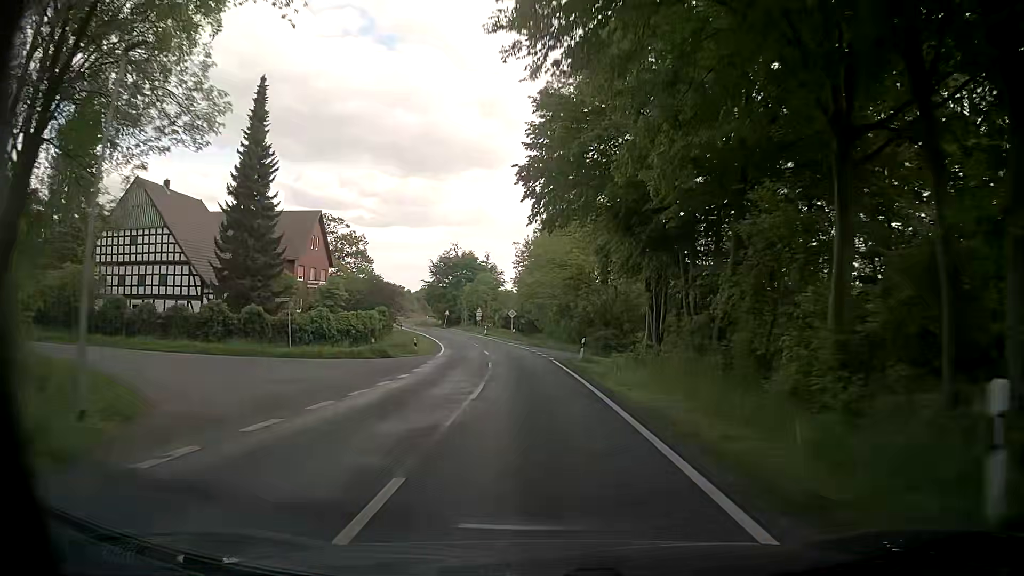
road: tertiary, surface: asphalt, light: Day
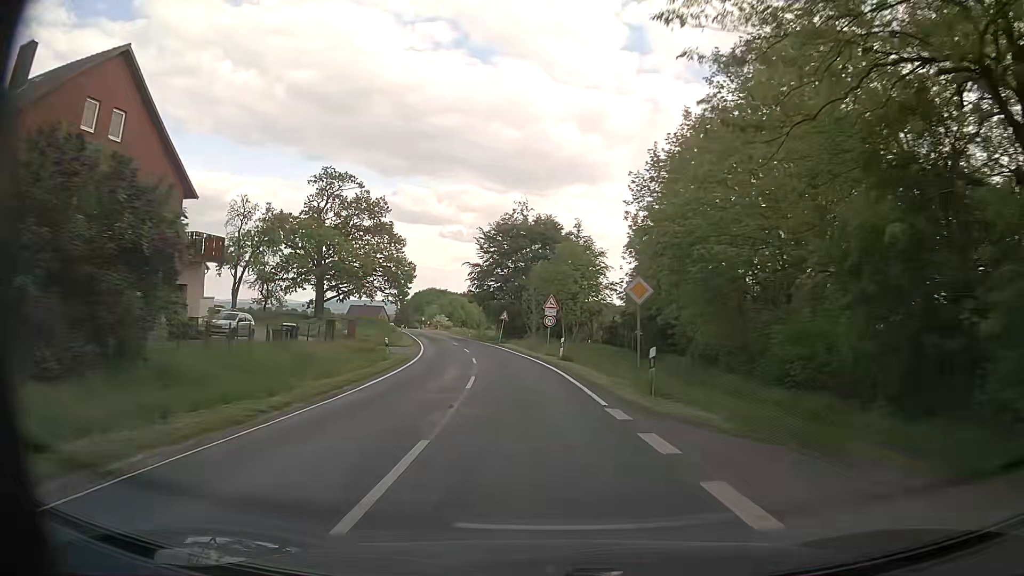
(-2.6, +45.9) m; -8°
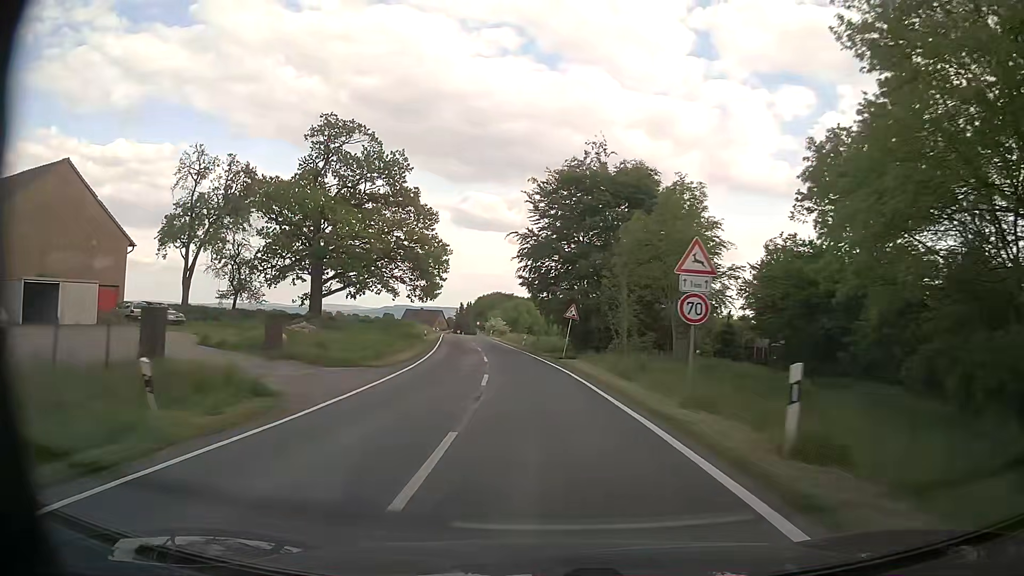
(-1.3, +23.4) m; -6°
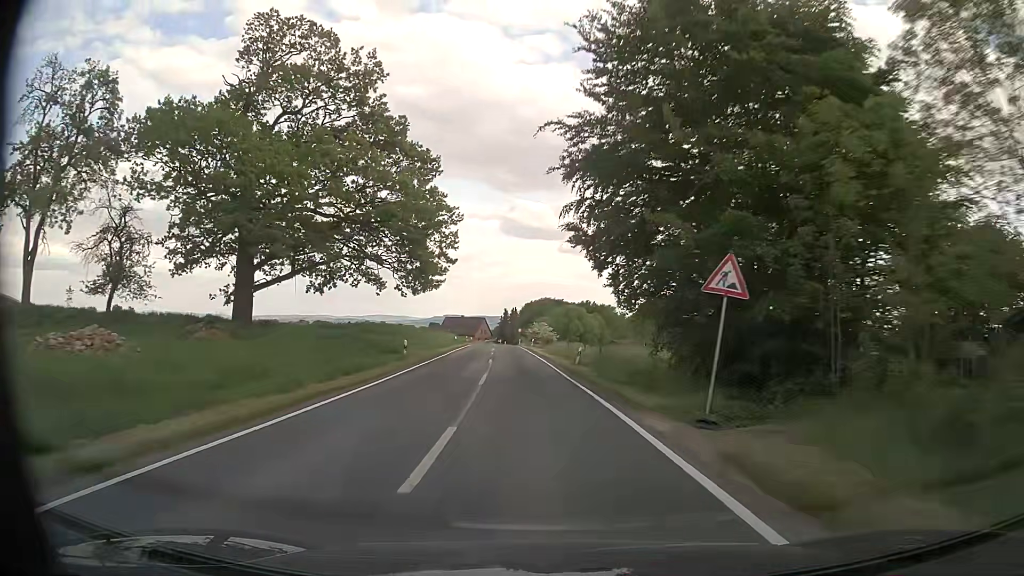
(-0.9, +23.4) m; -4°
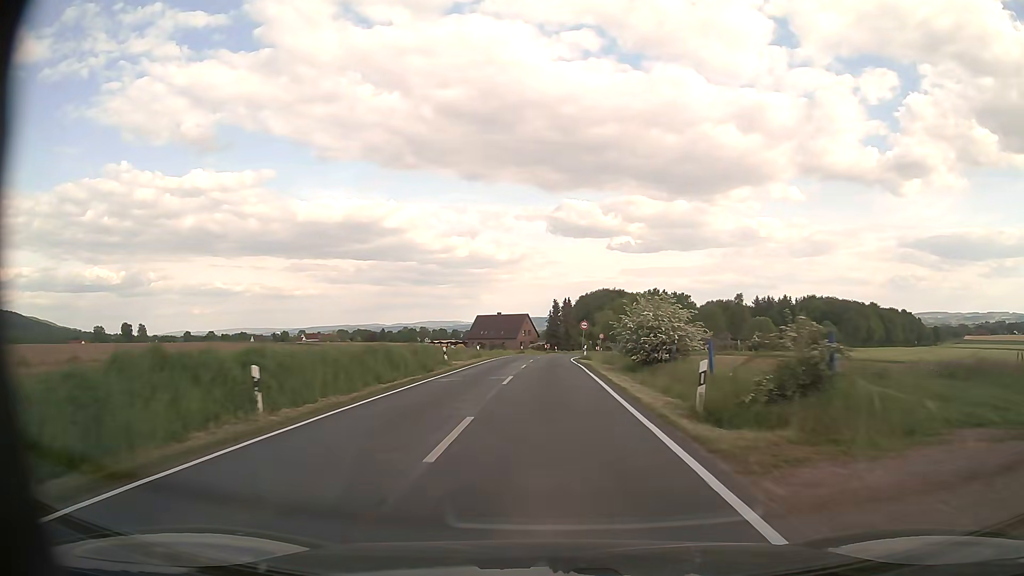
(-3.4, +58.2) m; -5°
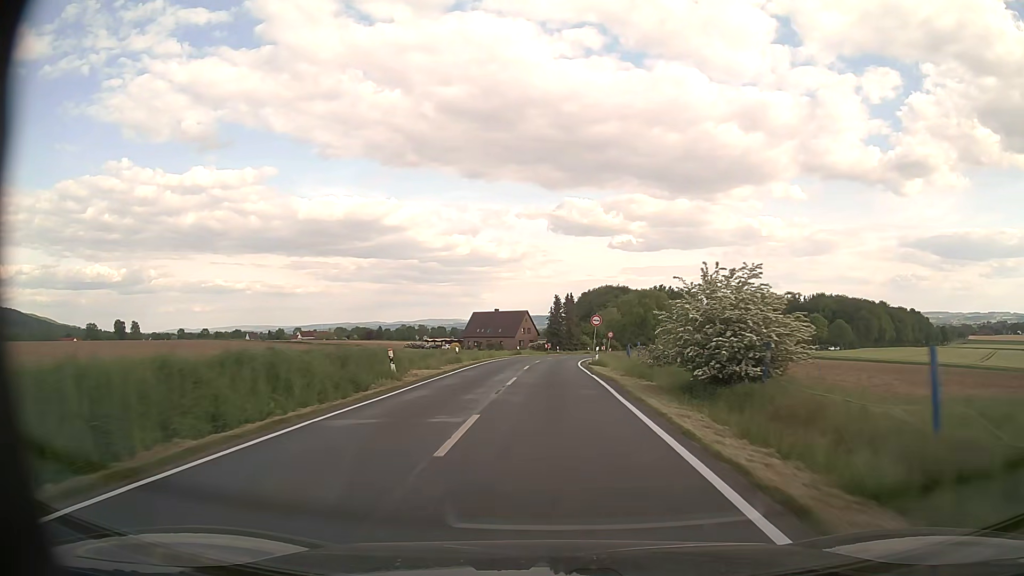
(0.0, +11.5) m; 0°
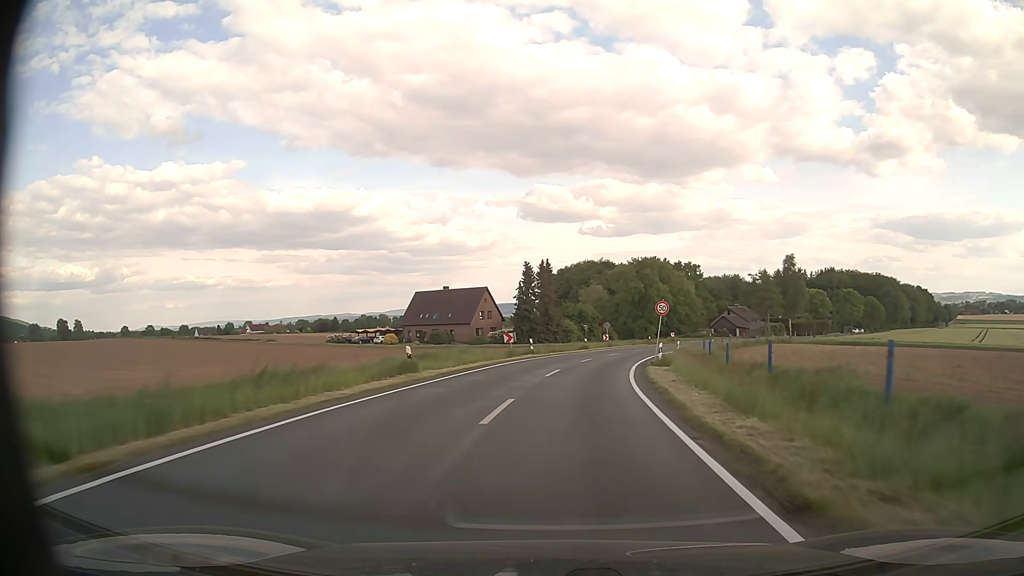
(+0.5, +45.1) m; +2°
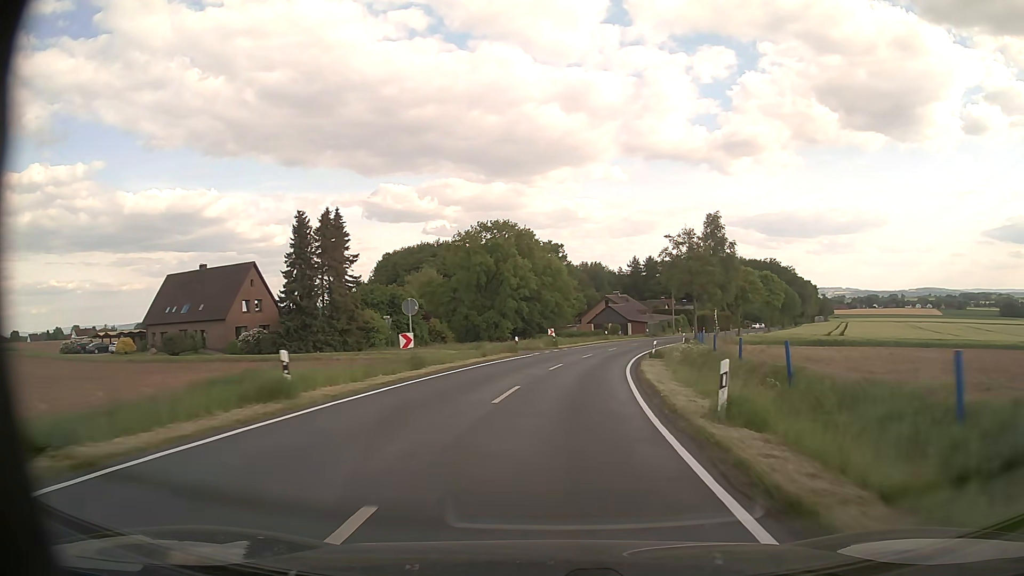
(+5.1, +43.8) m; +13°
(0, +10) (+1, +20) (+2, +30) (+4, +40) (+6, +50) (+9, +59) (+12, +69) (+15, +78) (+19, +87) (+23, +96) m
